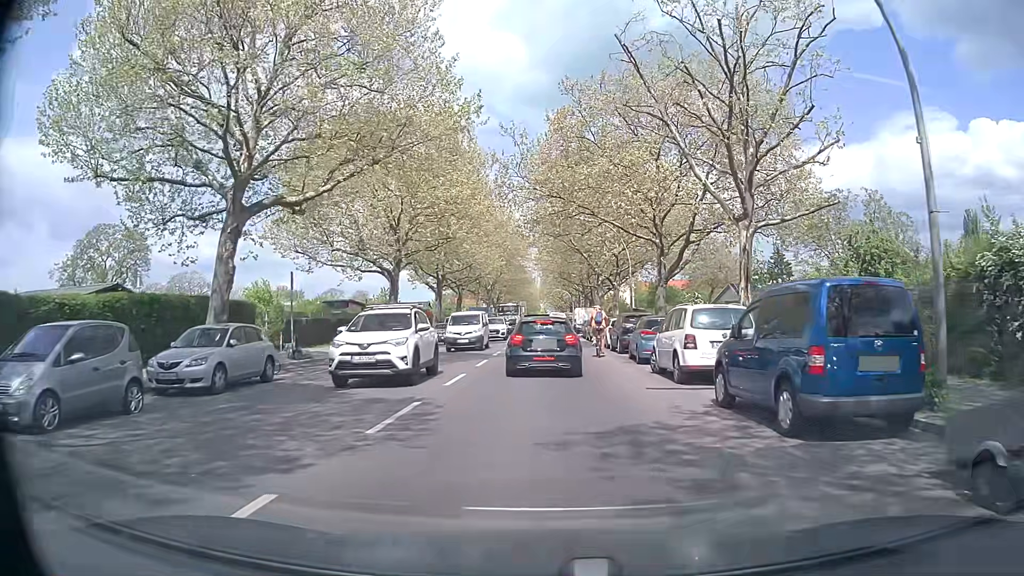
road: tertiary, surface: asphalt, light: Day
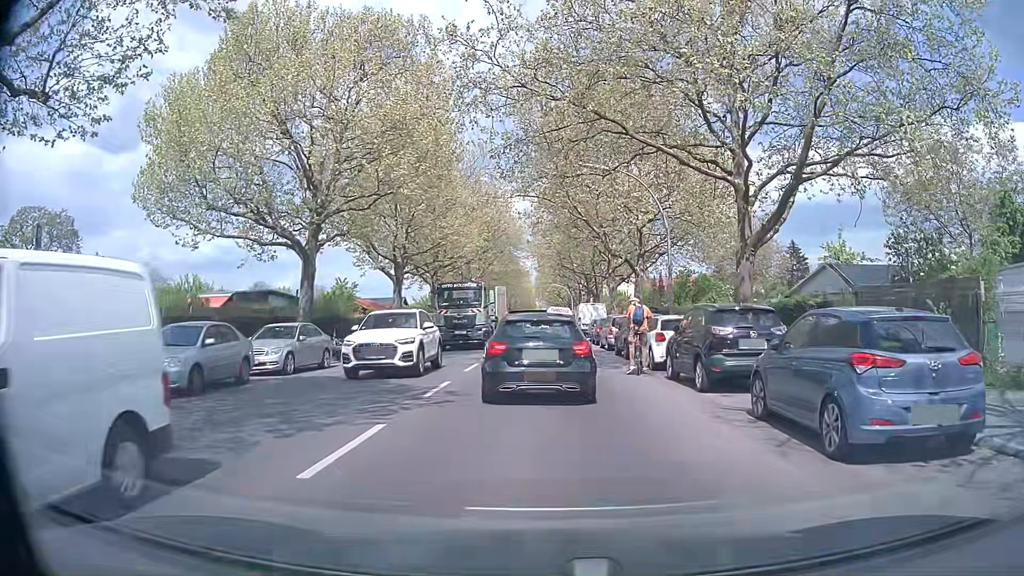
(-0.1, +13.9) m; -1°
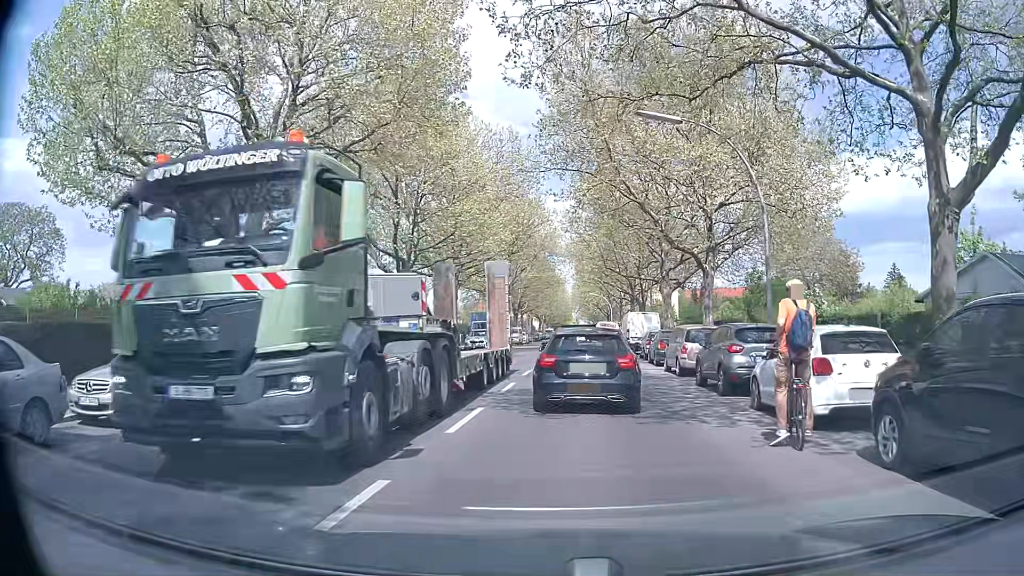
(0.0, +8.7) m; -2°
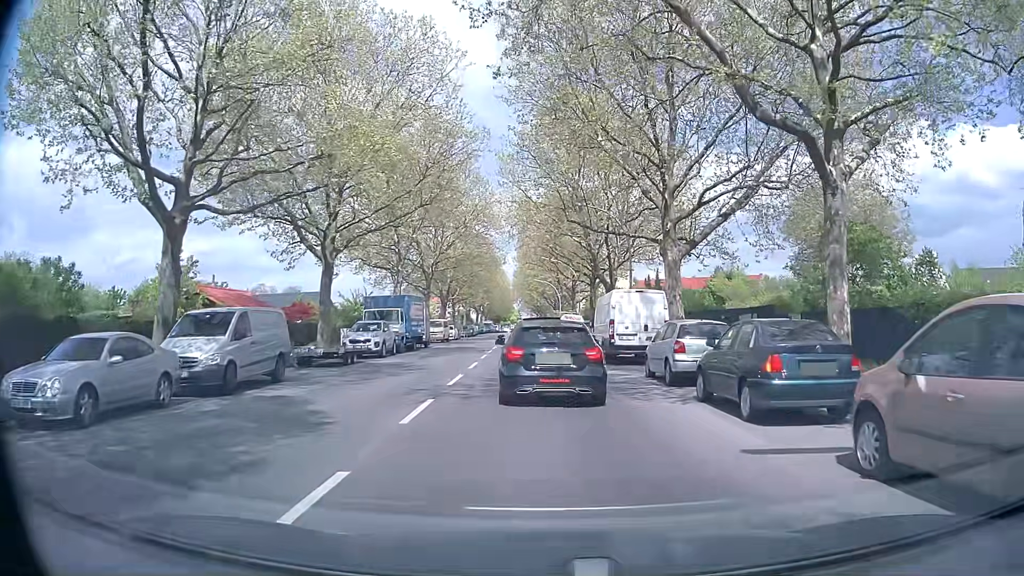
(+0.9, +17.9) m; +5°
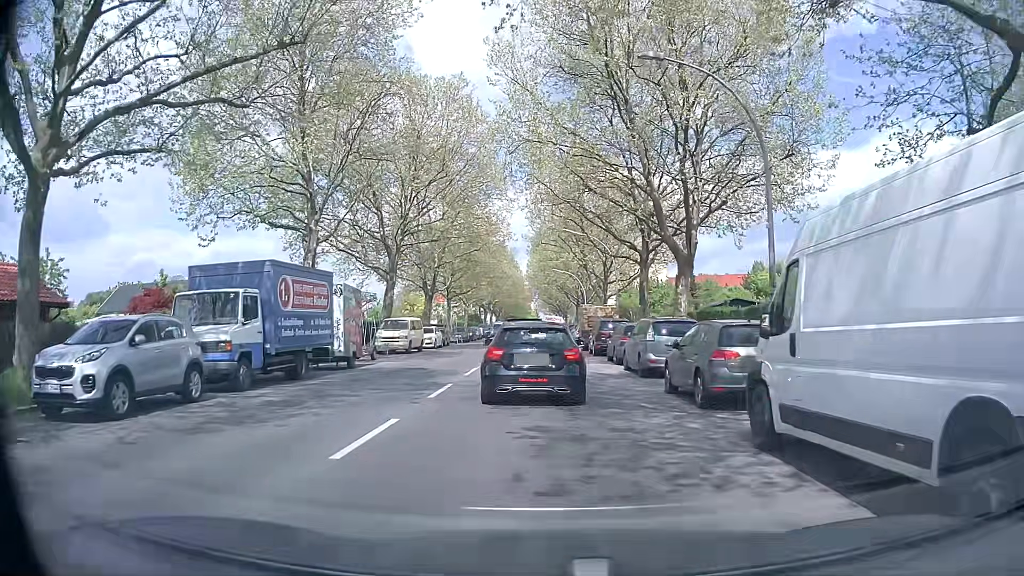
(+0.1, +20.5) m; -1°
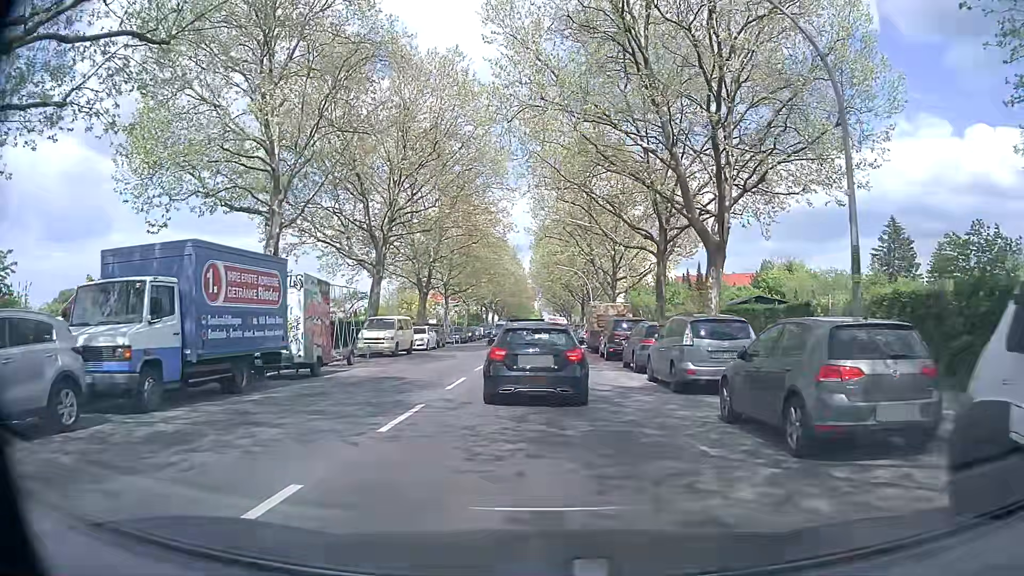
(0.0, +4.2) m; 0°
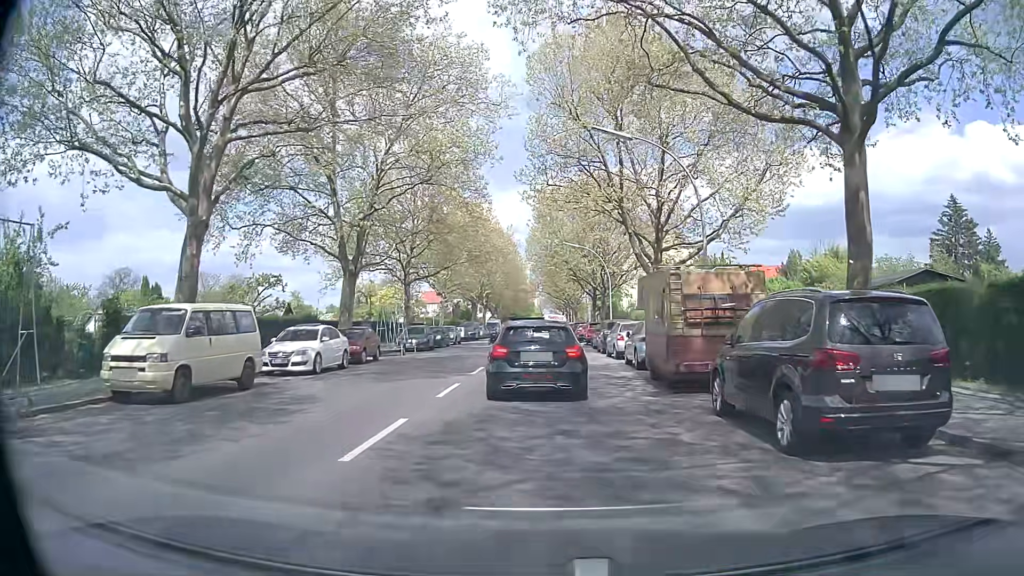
(0.0, +19.9) m; -2°
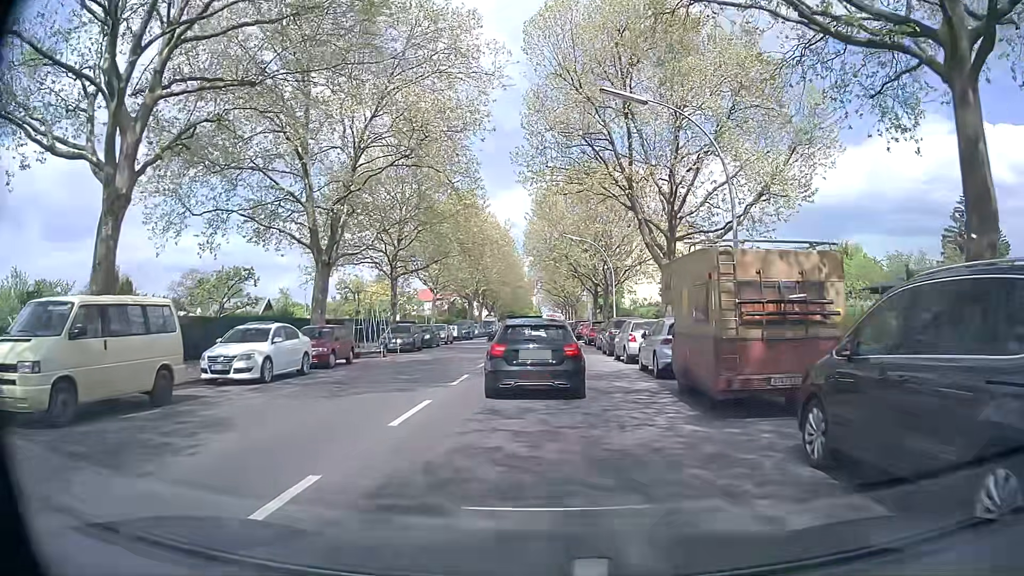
(+0.1, +3.8) m; 0°
